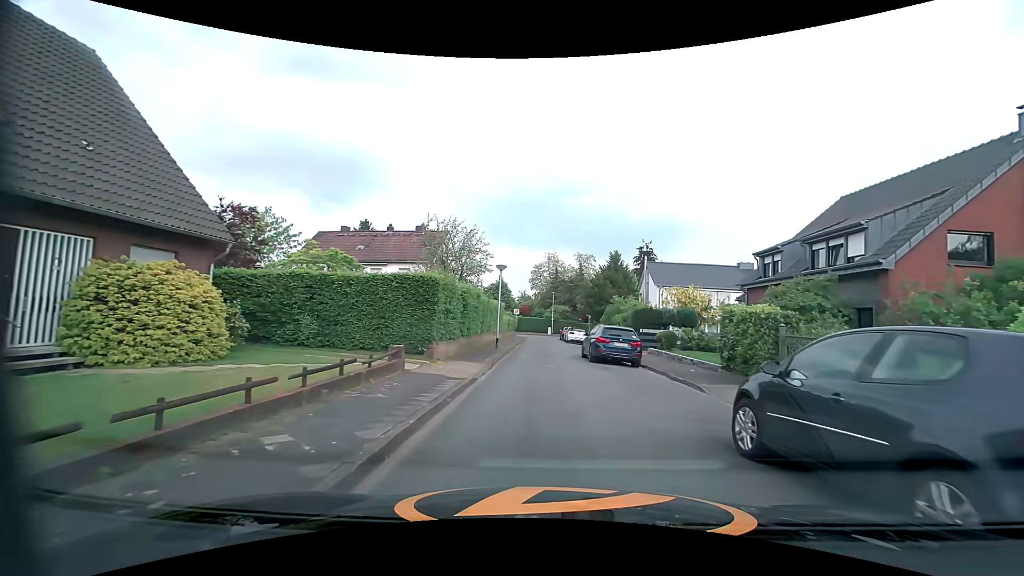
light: Day
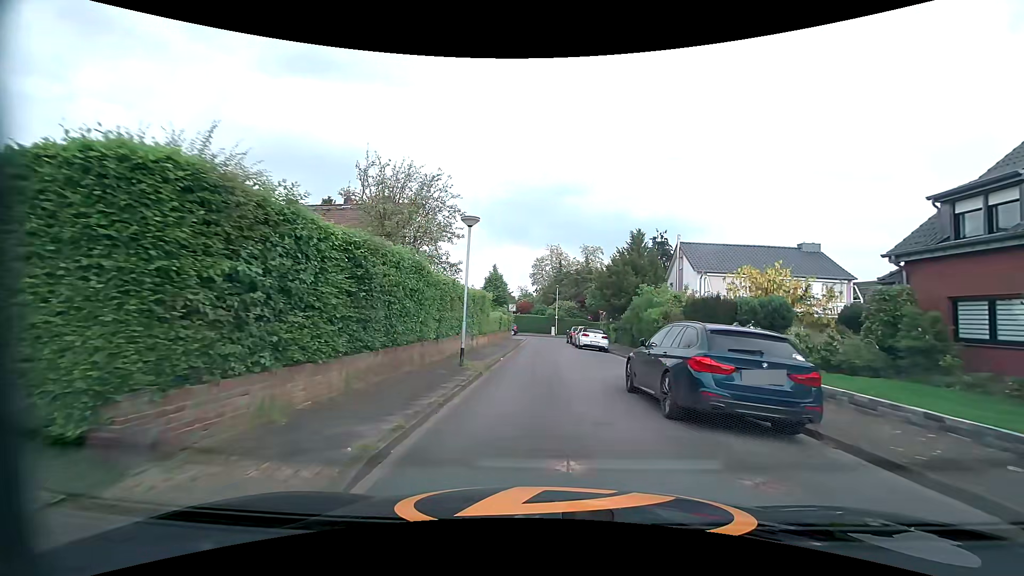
(0.0, +11.6) m; 0°
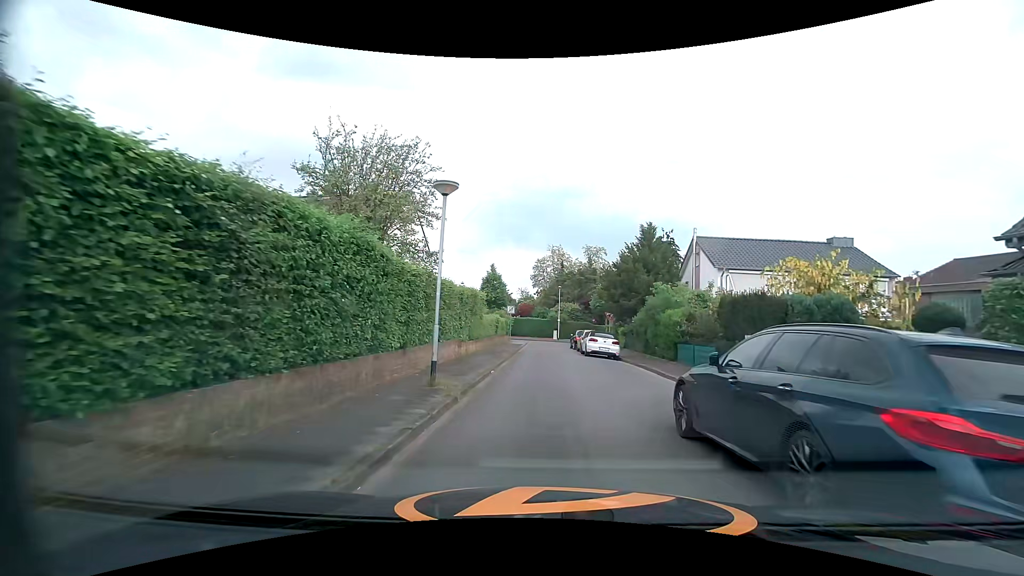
(0.0, +3.9) m; 0°
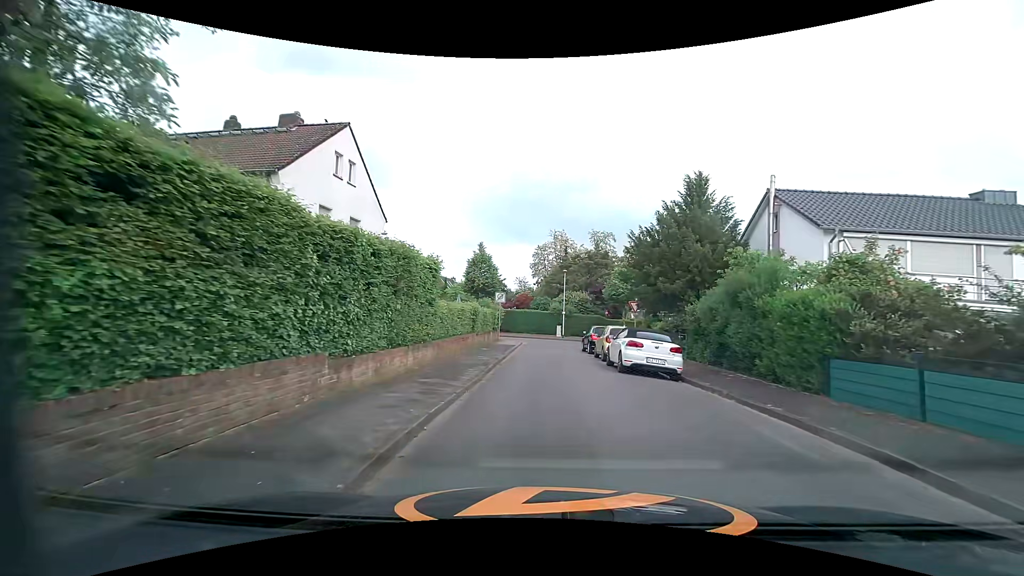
(-0.1, +11.5) m; -1°
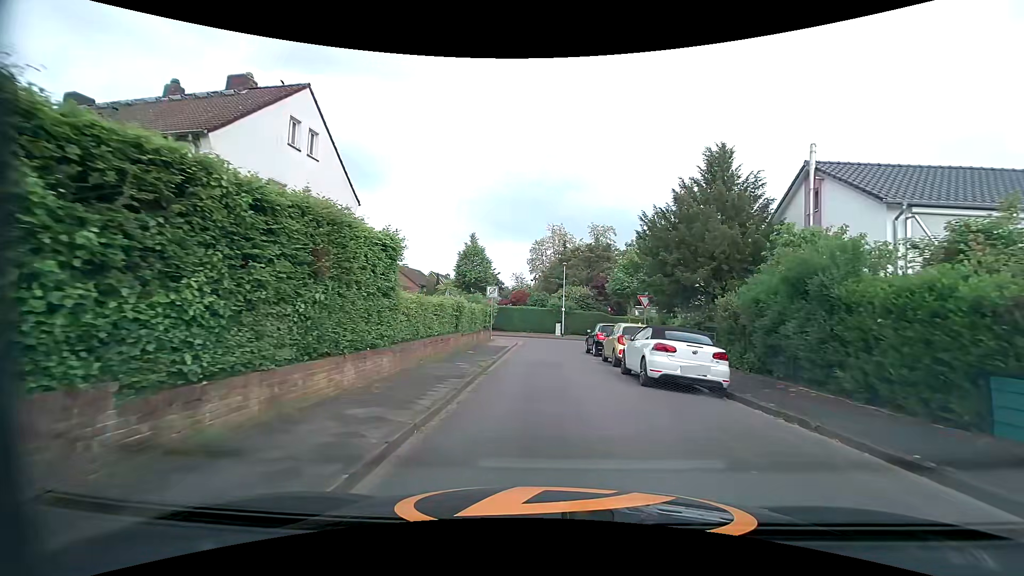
(0.0, +3.7) m; 0°
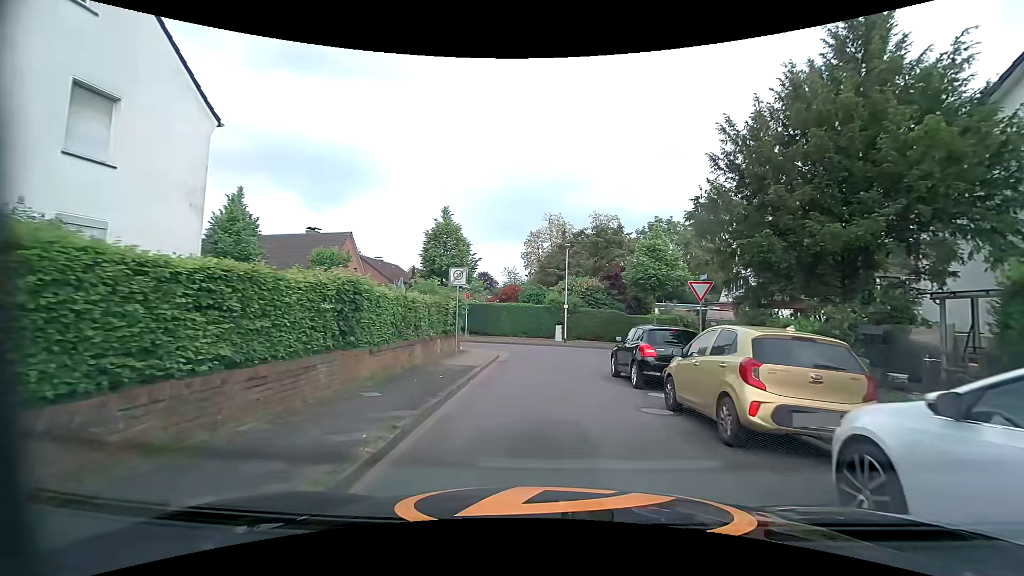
(+0.1, +10.2) m; +2°
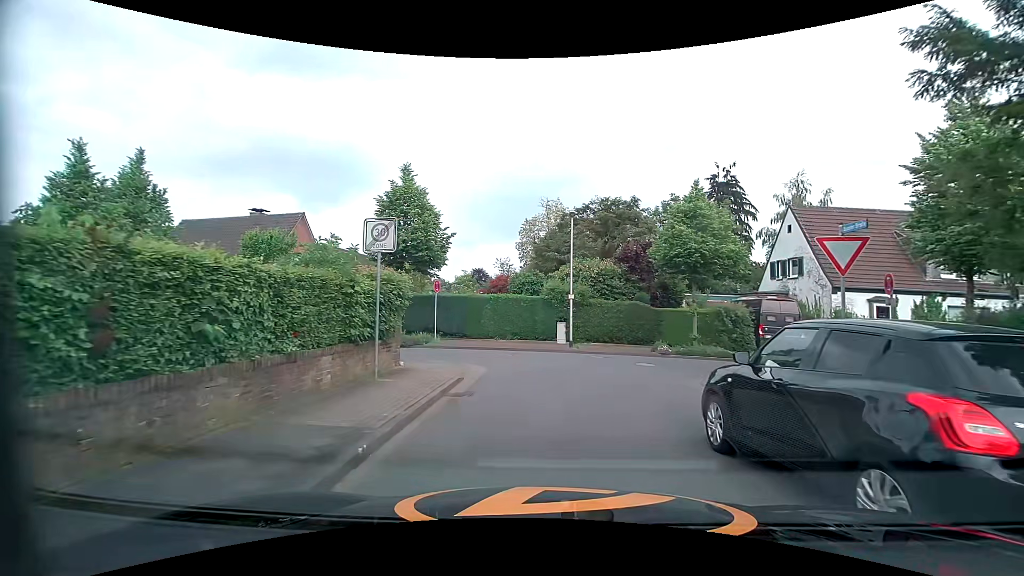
(-0.2, +8.2) m; -2°
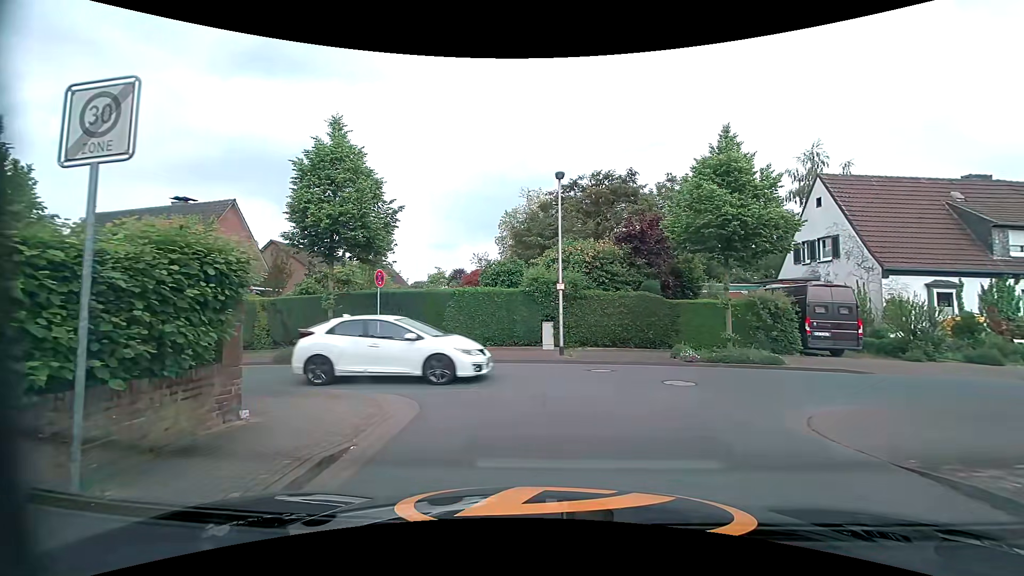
(+0.1, +5.7) m; +3°
